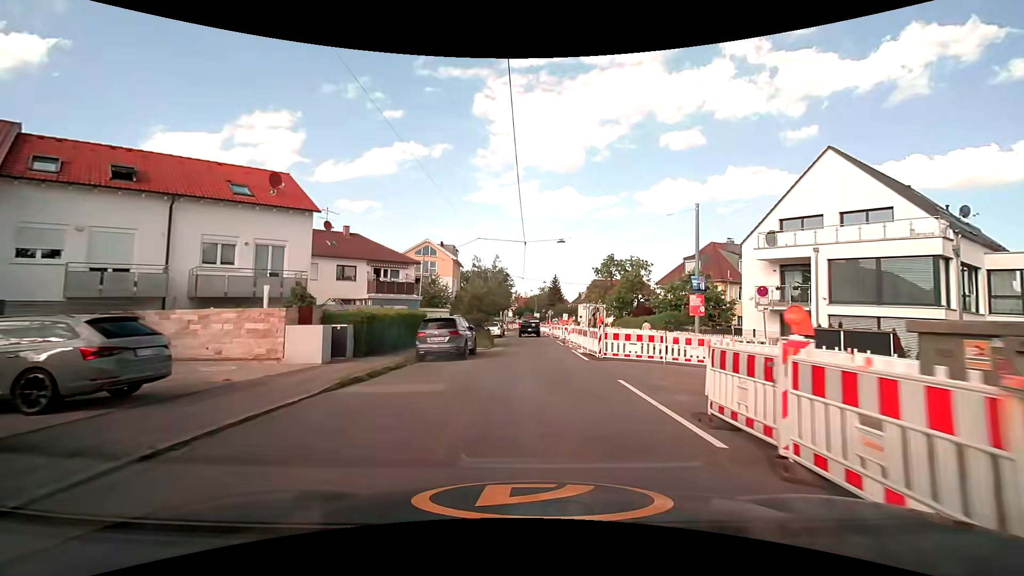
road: tertiary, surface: asphalt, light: Day
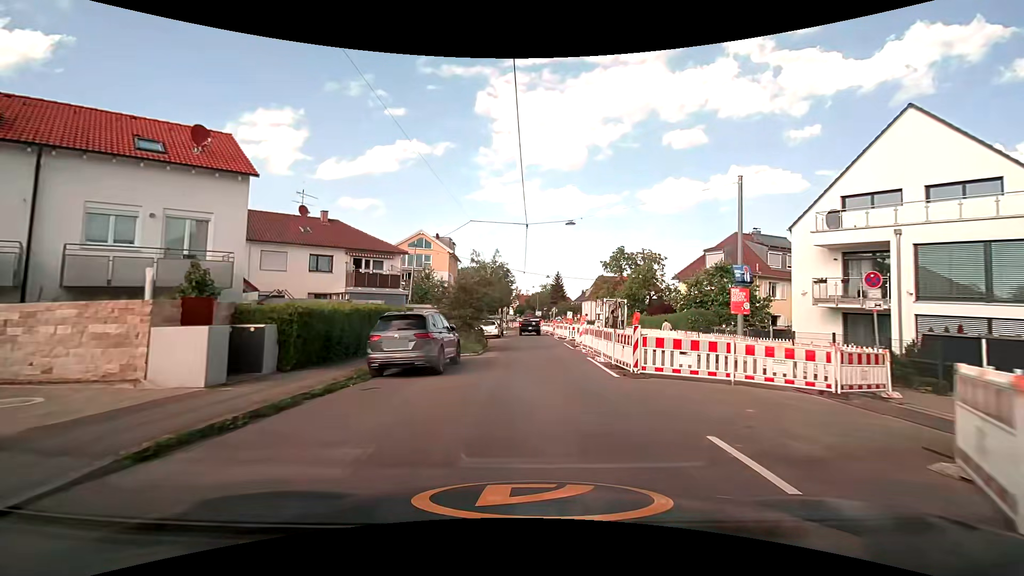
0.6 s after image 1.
(0.0, +5.6) m; 0°
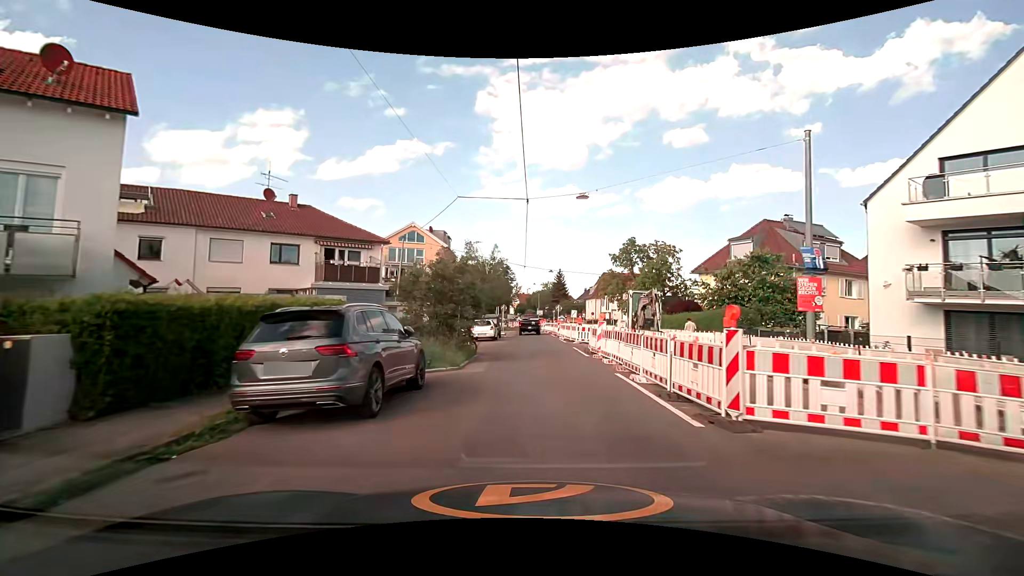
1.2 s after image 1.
(-0.1, +5.6) m; 0°
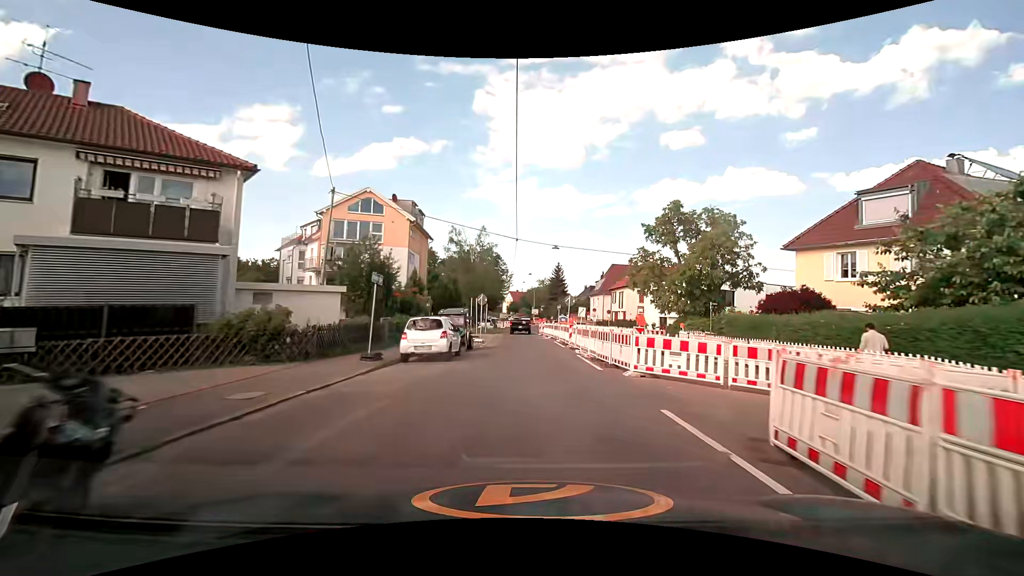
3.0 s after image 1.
(0.0, +17.0) m; 0°
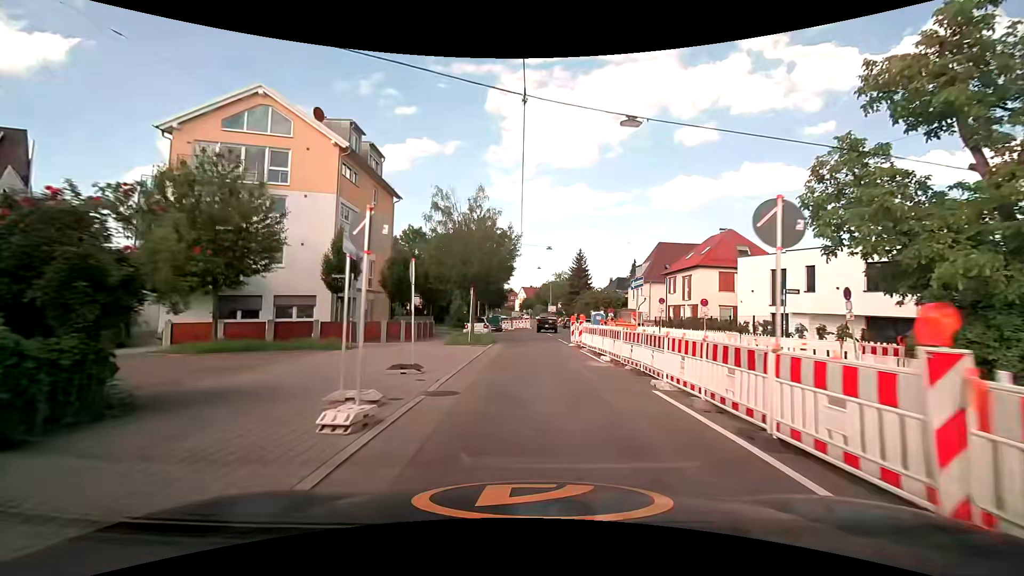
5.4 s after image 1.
(-0.3, +22.3) m; -2°
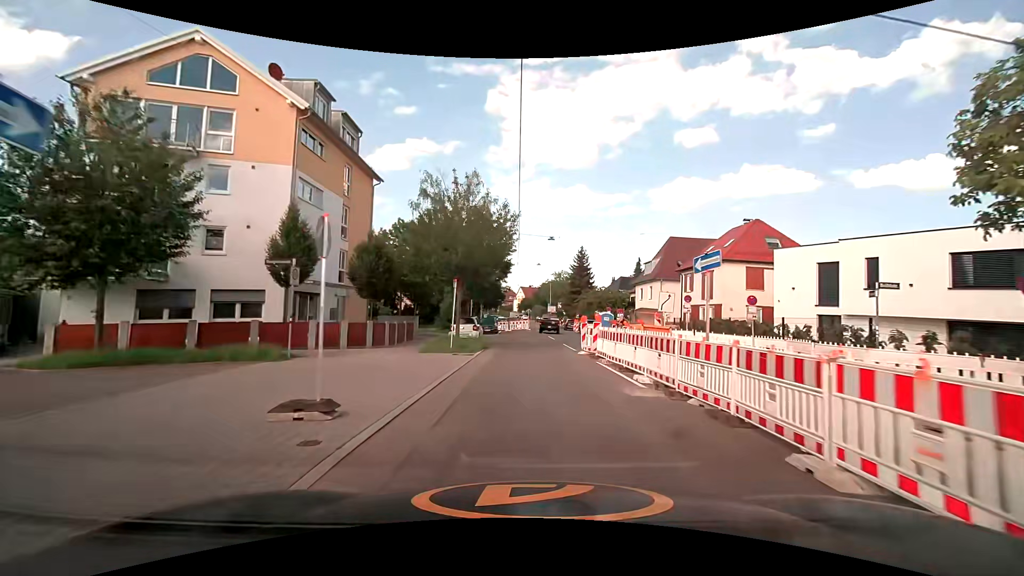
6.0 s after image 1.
(0.0, +5.4) m; 0°
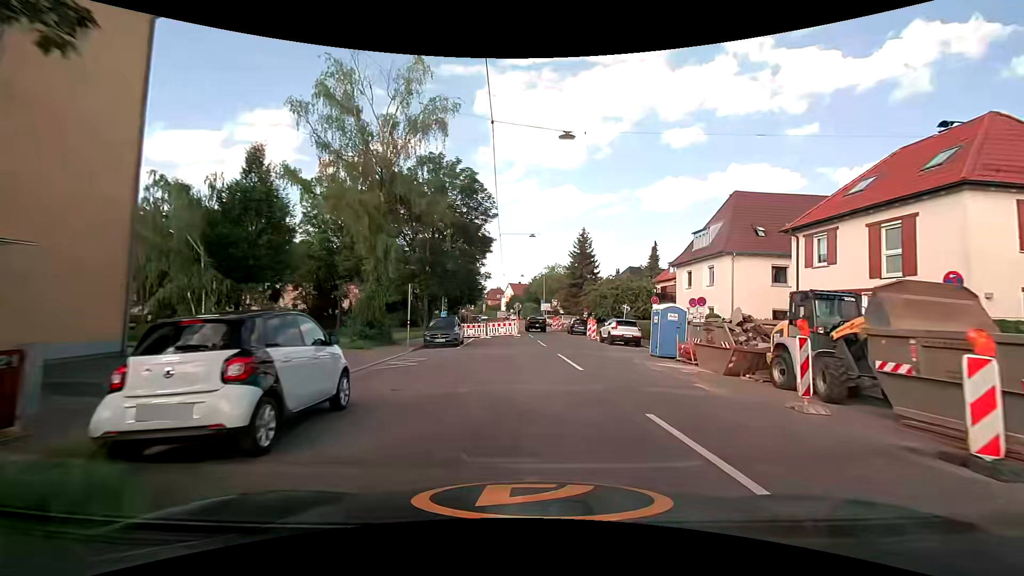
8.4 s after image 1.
(+0.2, +20.9) m; +1°
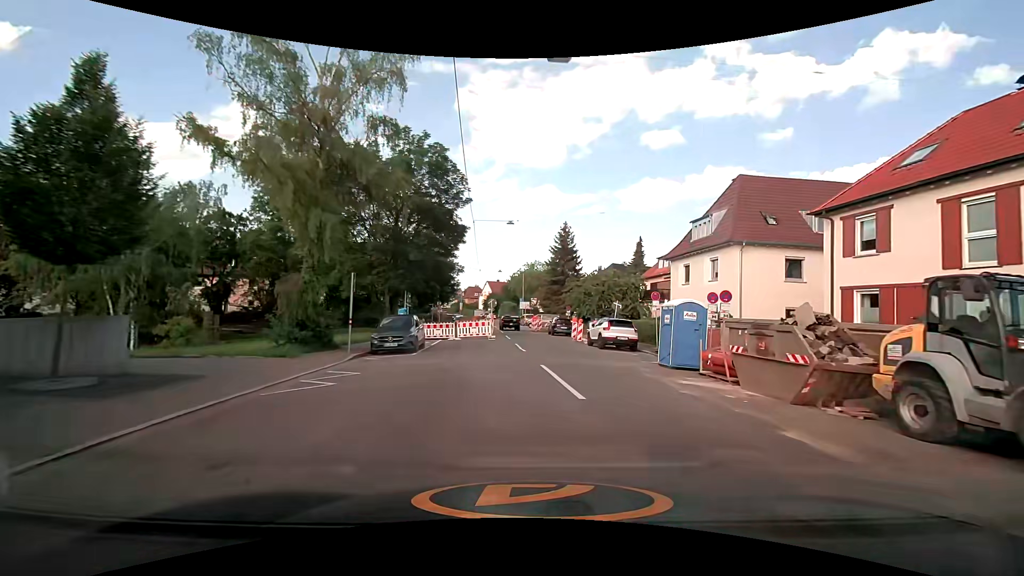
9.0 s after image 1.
(+0.1, +5.0) m; +2°
(+1, +10) (+1, +20) (+1, +30) (0, +40) (-1, +50) (-1, +60) (-2, +70) (-3, +80) (-4, +90) (-6, +100) m
